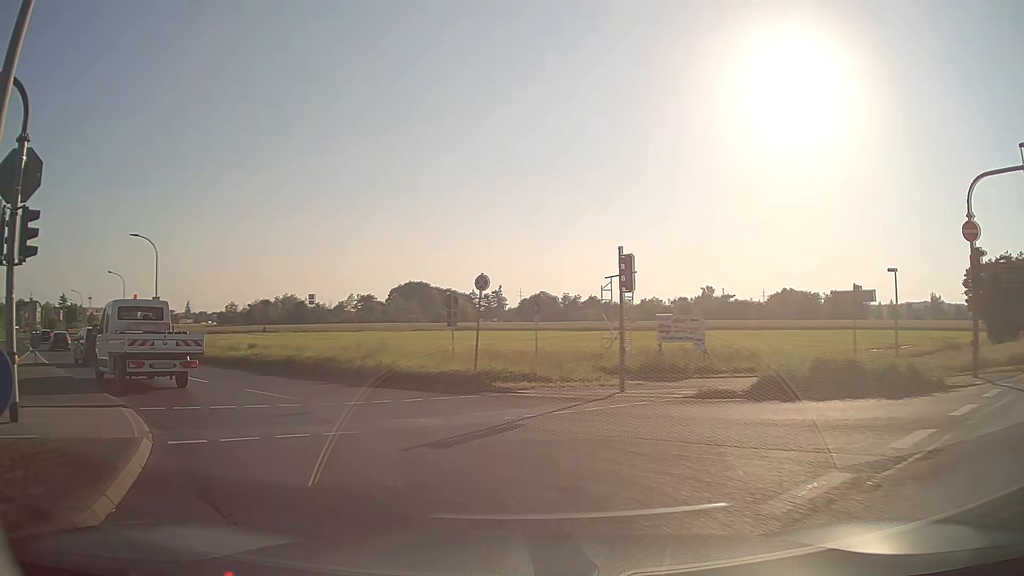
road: tertiary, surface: asphalt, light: Day
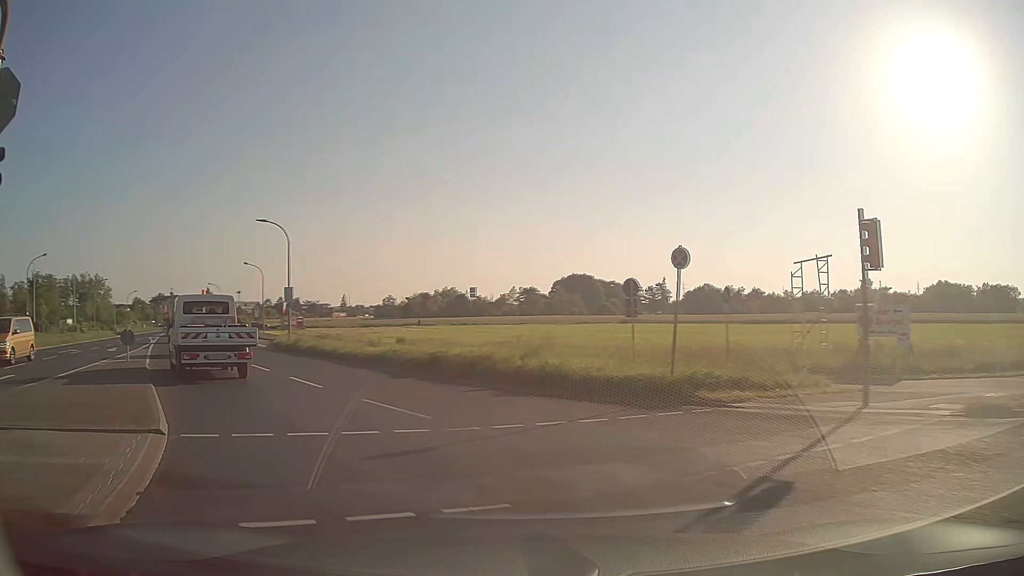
(-0.5, +4.3) m; -13°
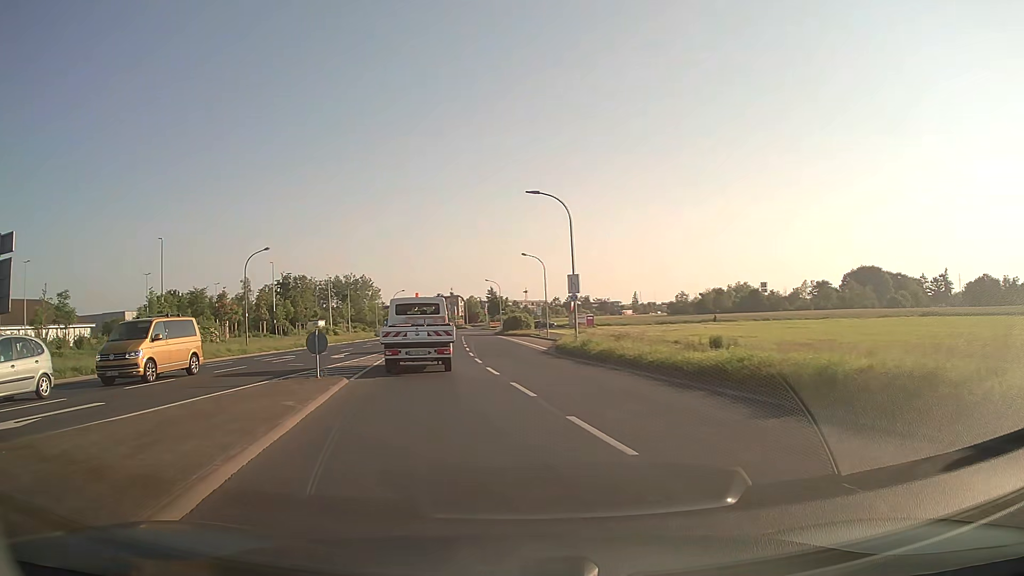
(-2.2, +8.6) m; -26°
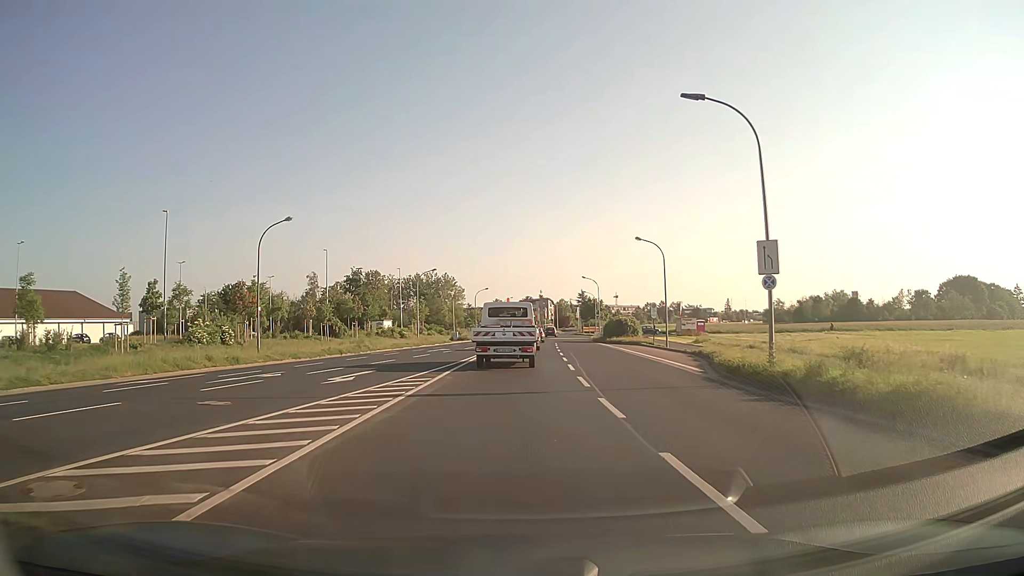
(-1.5, +14.7) m; -8°
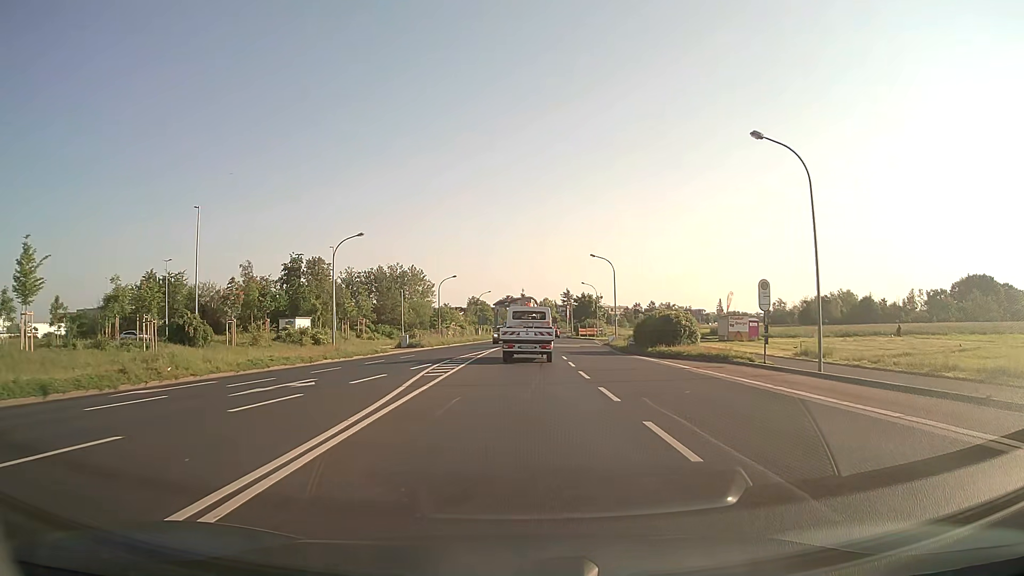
(+0.2, +27.8) m; +2°
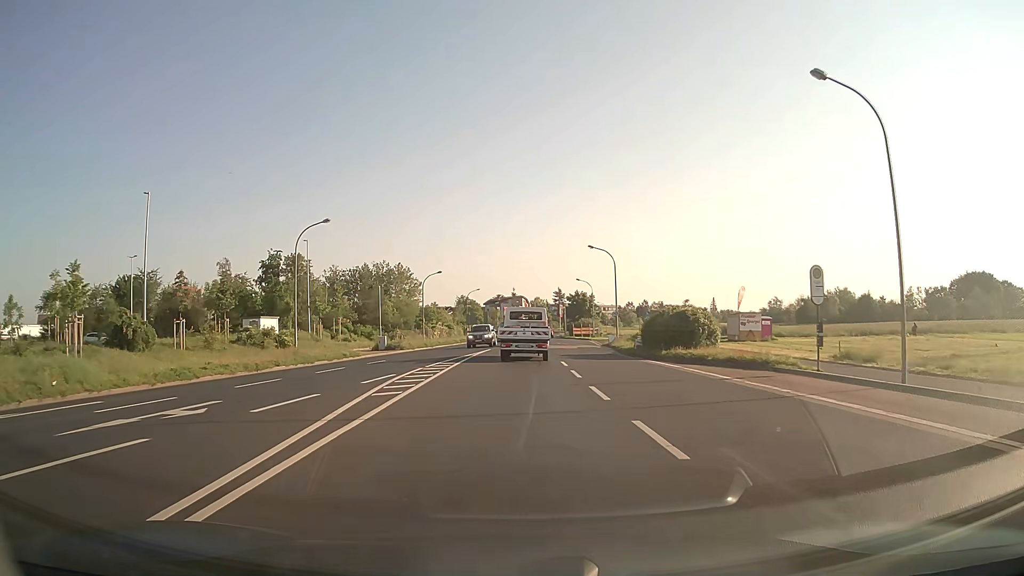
(0.0, +6.0) m; +1°
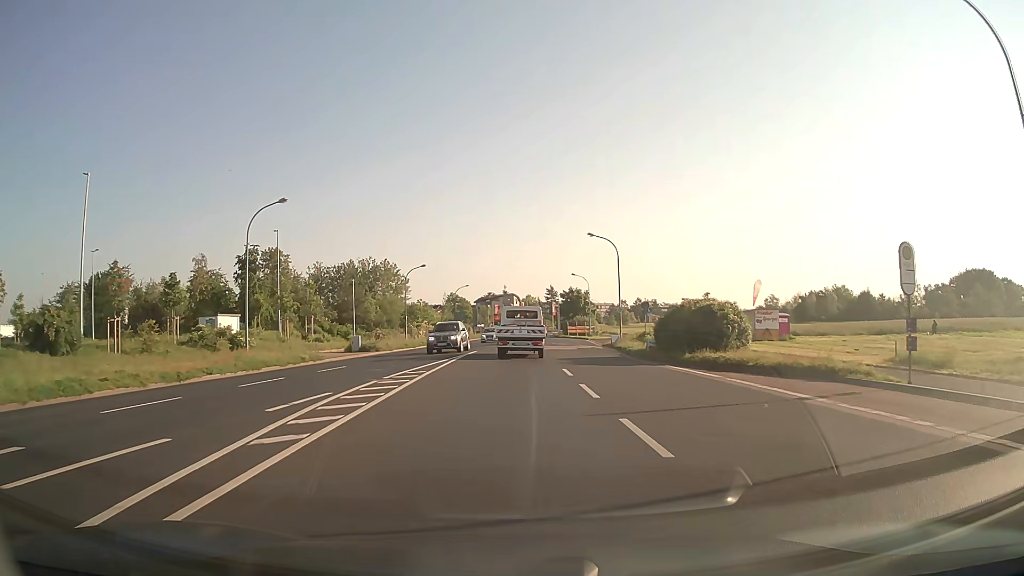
(0.0, +6.1) m; +1°
